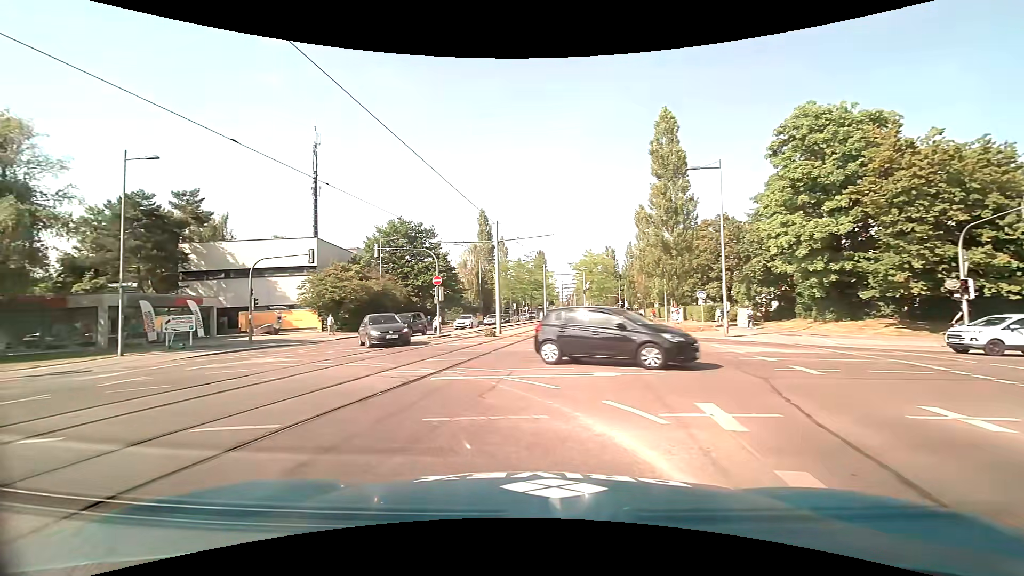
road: secondary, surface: asphalt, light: Day
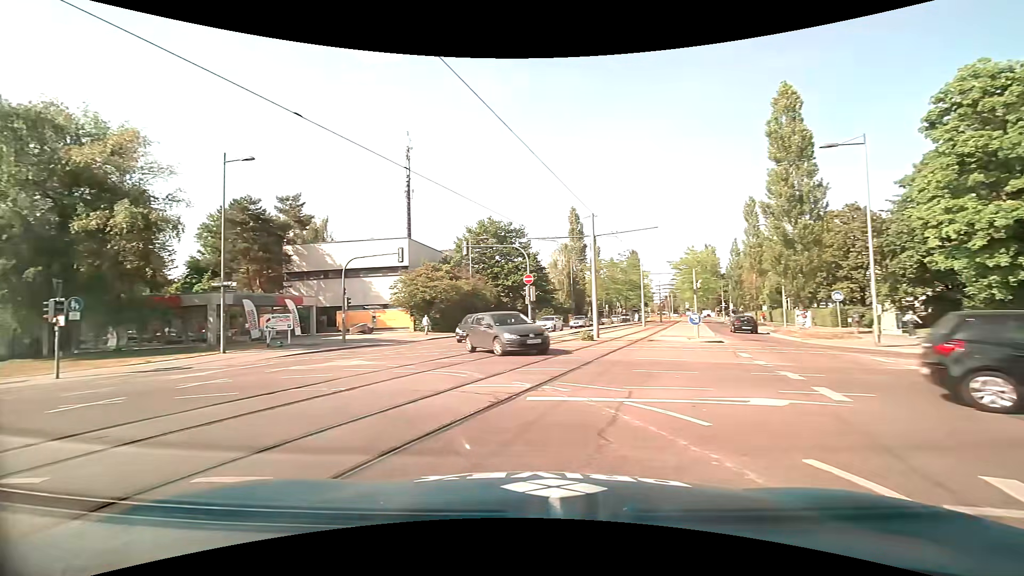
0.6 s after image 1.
(-0.2, +2.4) m; -9°
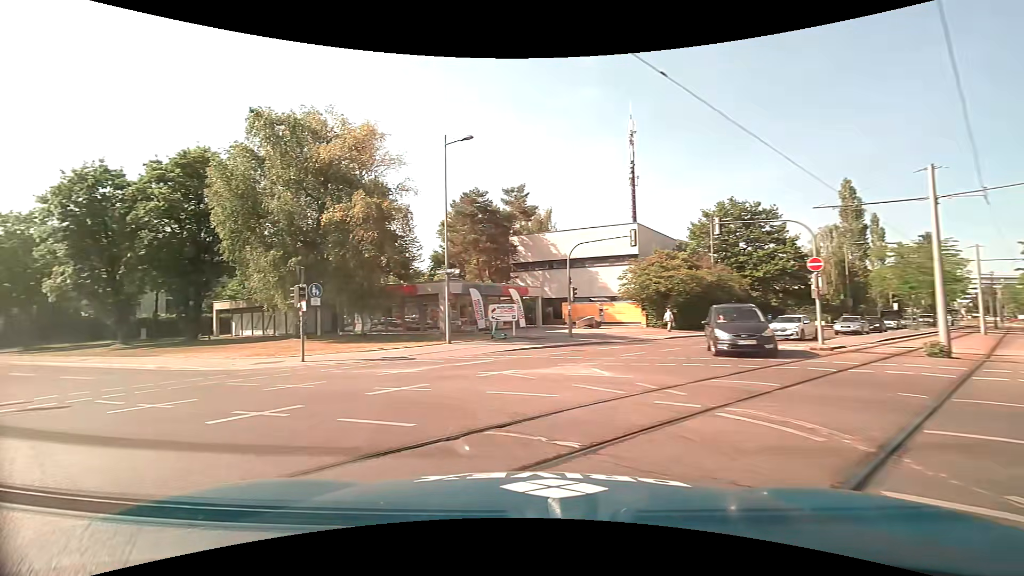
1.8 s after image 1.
(-1.1, +5.1) m; -25°
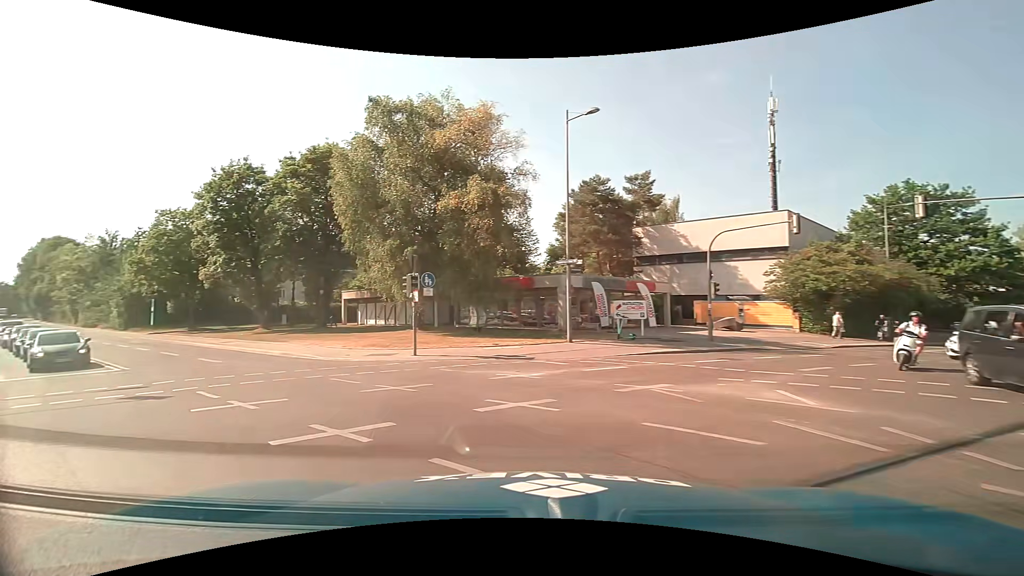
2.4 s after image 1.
(-0.3, +2.7) m; -15°
